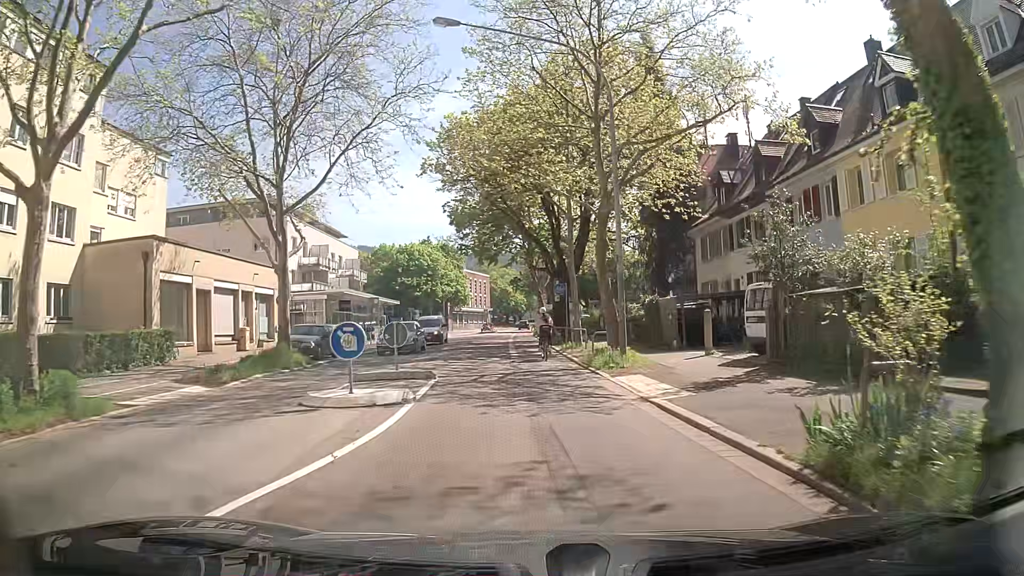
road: secondary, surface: asphalt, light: Day
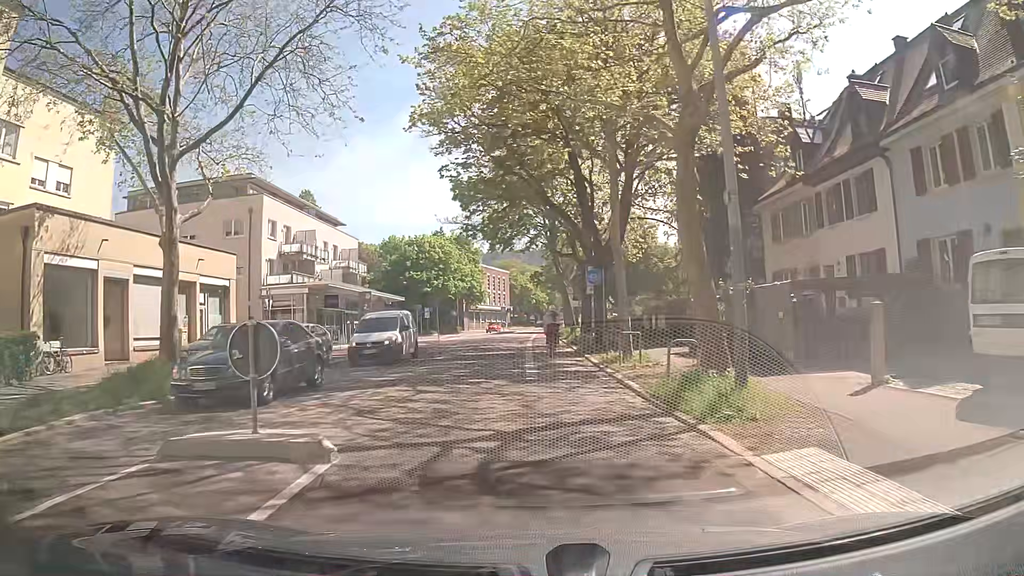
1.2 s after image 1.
(-0.3, +9.3) m; -2°
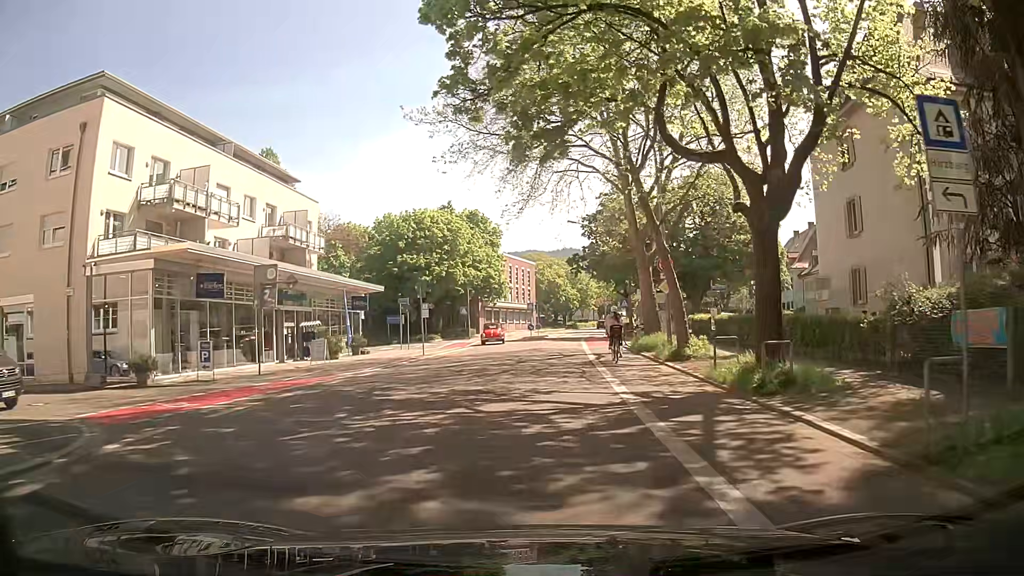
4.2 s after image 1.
(-1.5, +23.1) m; -2°
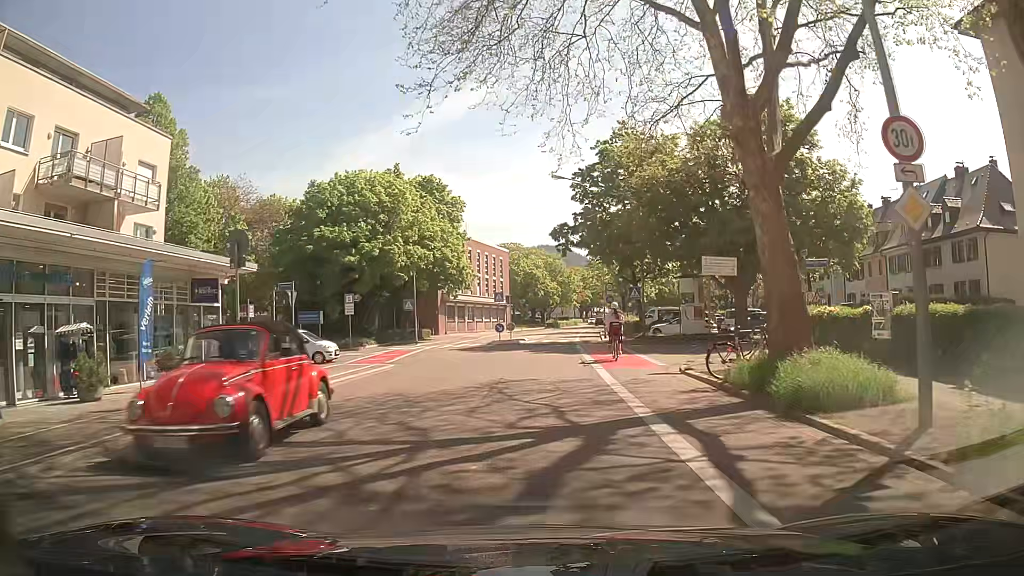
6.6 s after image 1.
(+0.2, +18.5) m; +1°
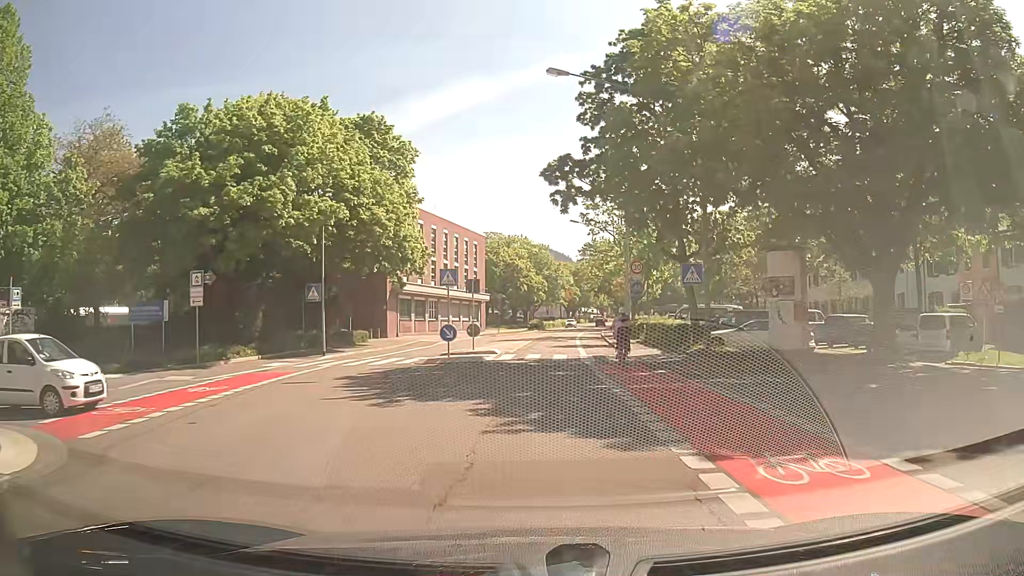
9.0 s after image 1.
(+0.5, +18.7) m; +3°
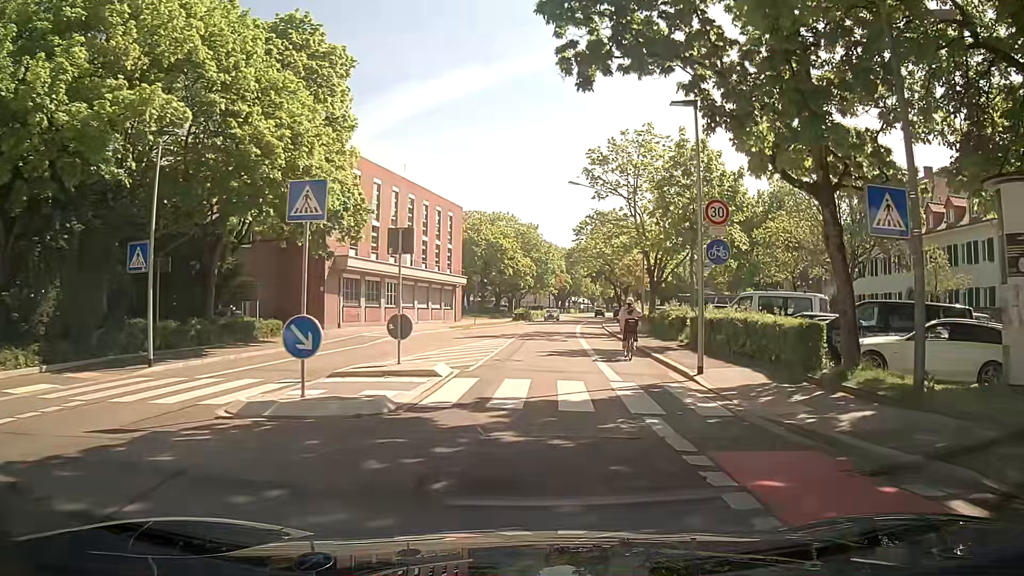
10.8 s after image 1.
(0.0, +14.1) m; 0°
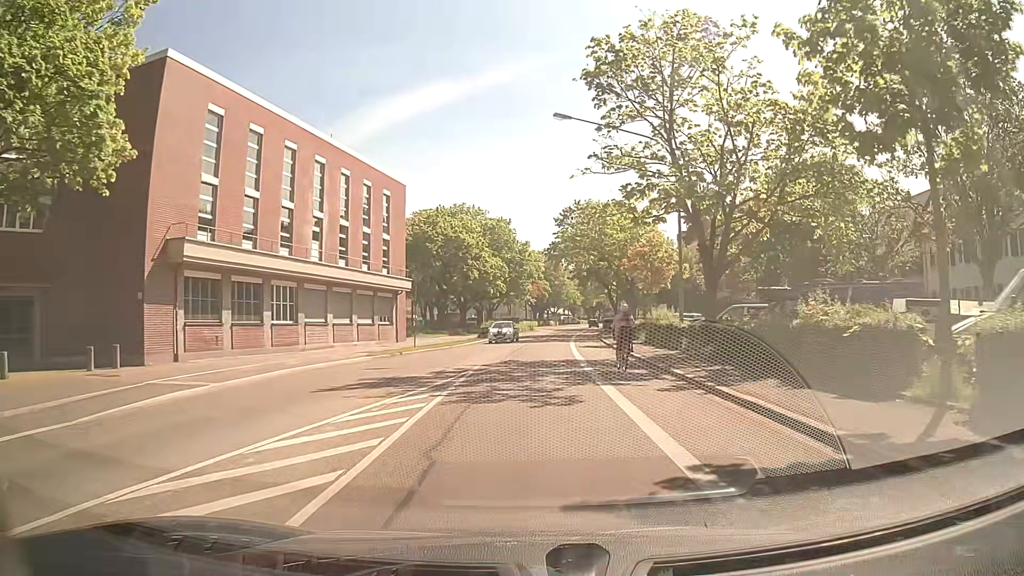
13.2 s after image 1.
(+0.5, +18.8) m; +3°
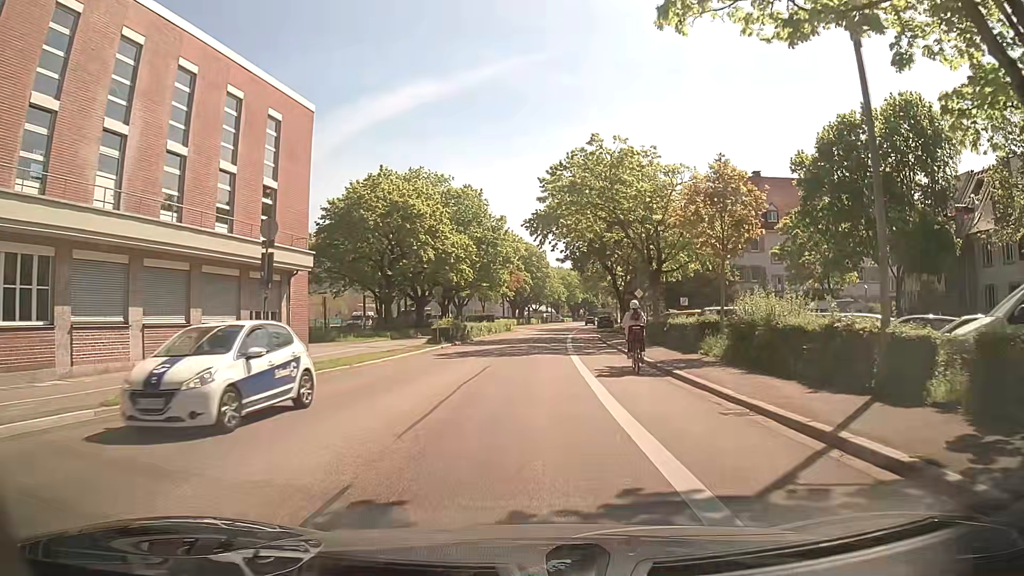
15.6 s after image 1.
(+0.1, +18.6) m; +2°
(0, +10) (0, +20) (+1, +30) (+1, +40) (+1, +50) (+2, +60) (+3, +70) (+3, +80) (+4, +90) (+5, +100) m
